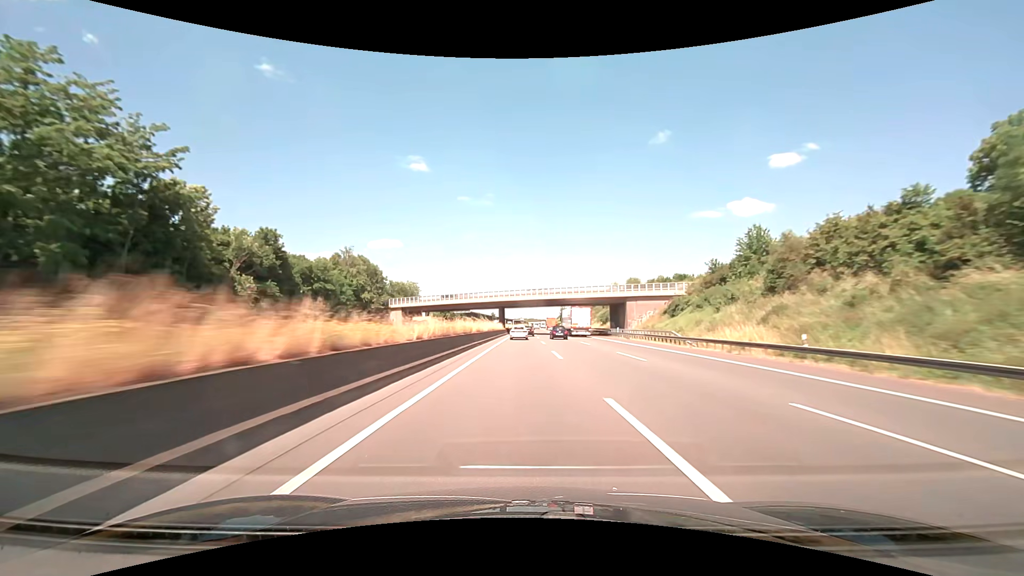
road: motorway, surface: asphalt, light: Day
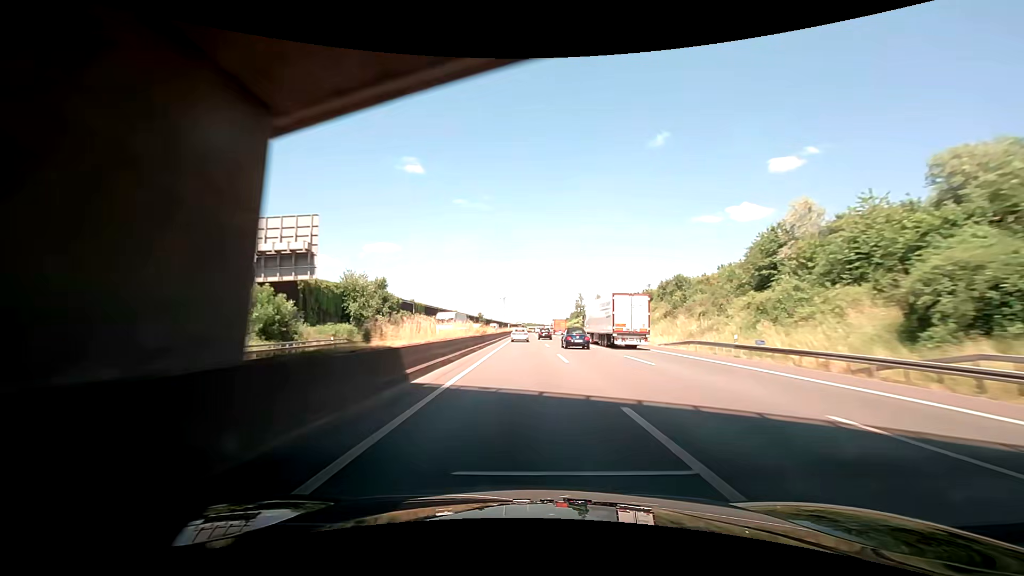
(+0.1, +91.0) m; 0°
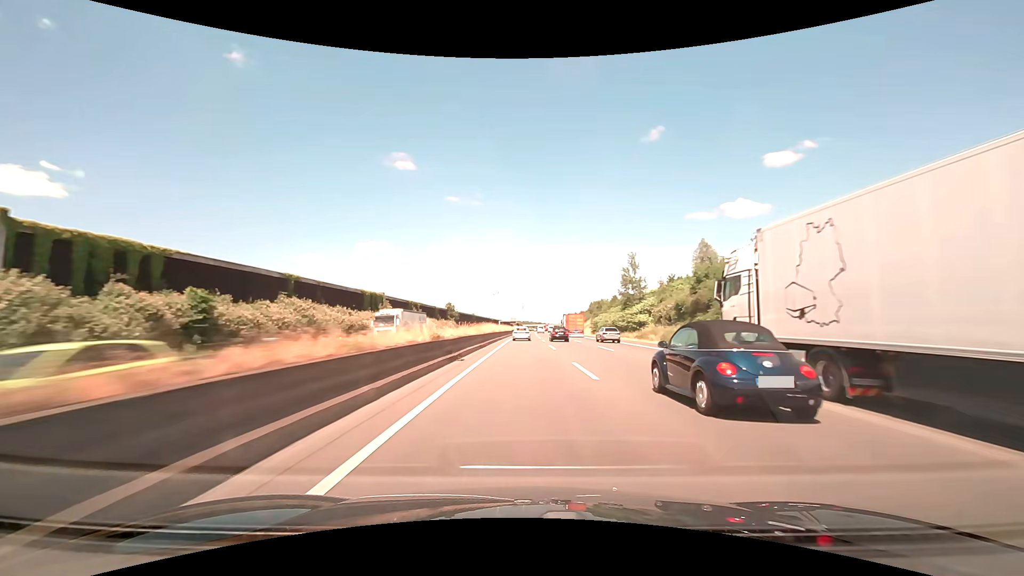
(+1.0, +98.1) m; +1°
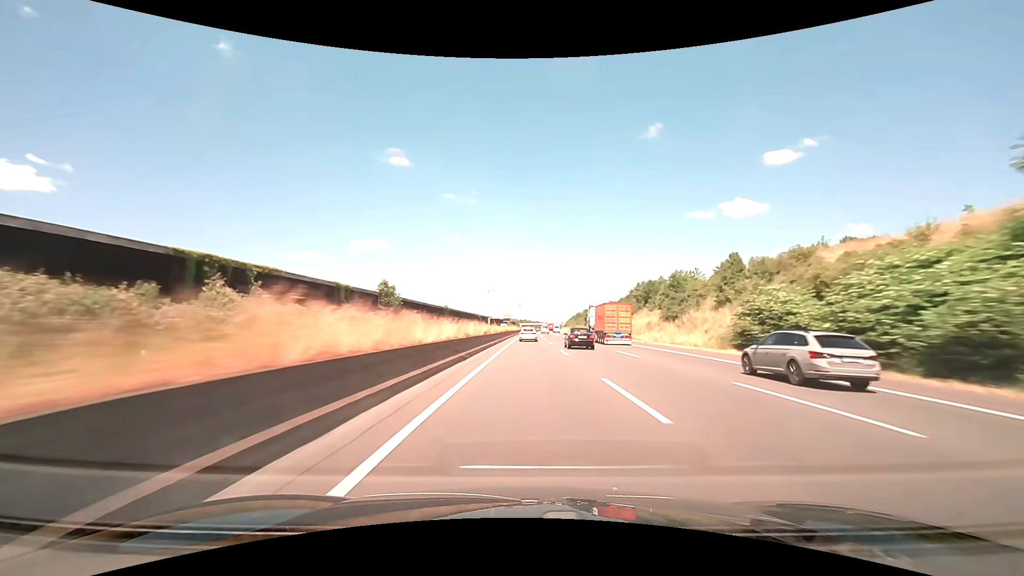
(+0.3, +77.6) m; 0°
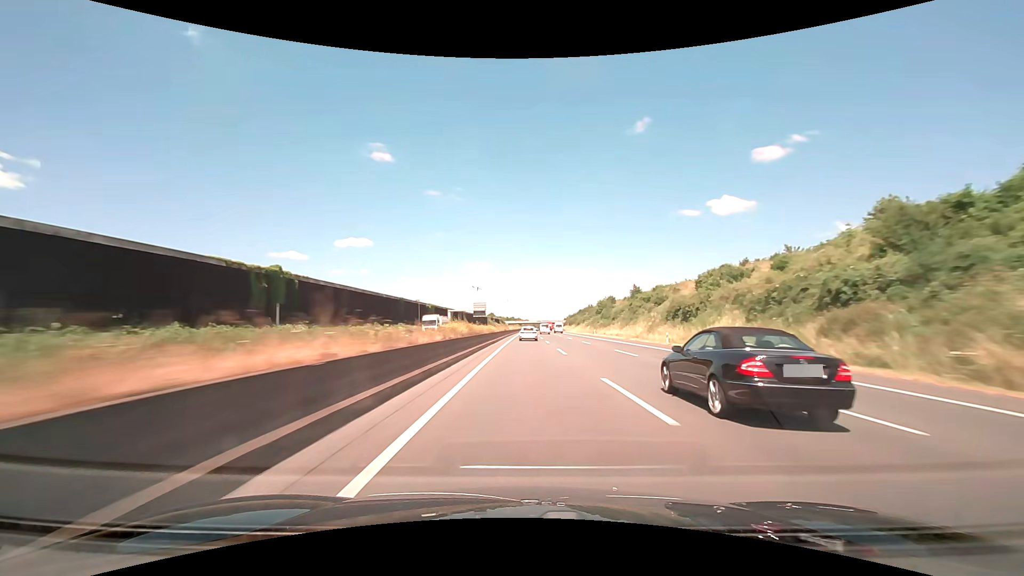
(+1.3, +108.1) m; +1°
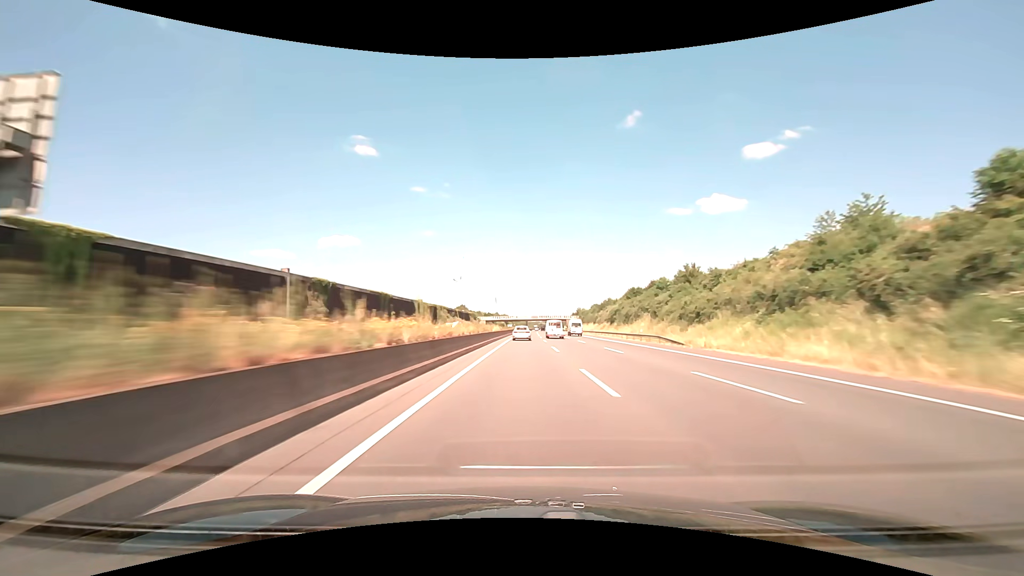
(+1.6, +141.1) m; +1°
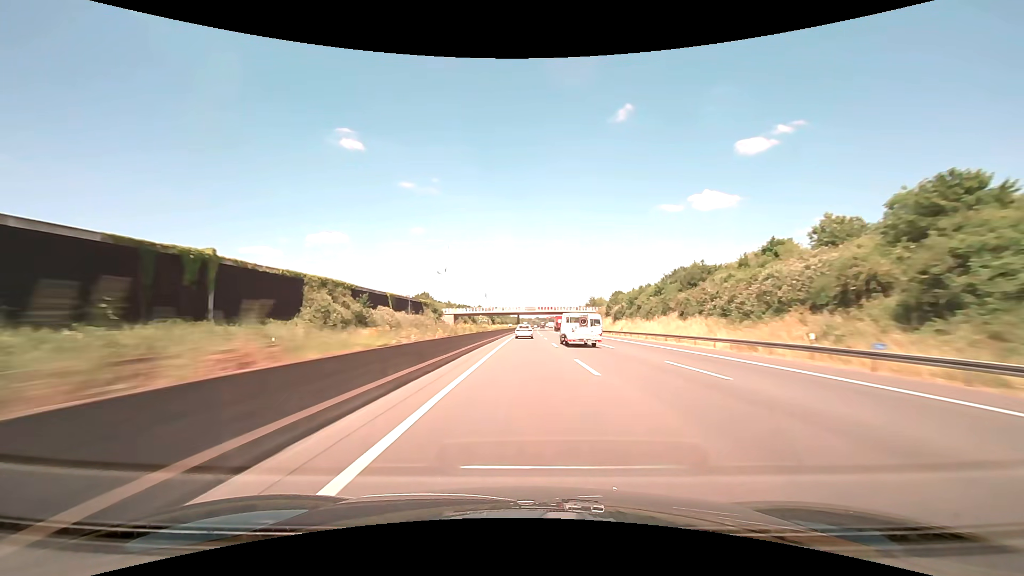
(+0.6, +85.7) m; +1°
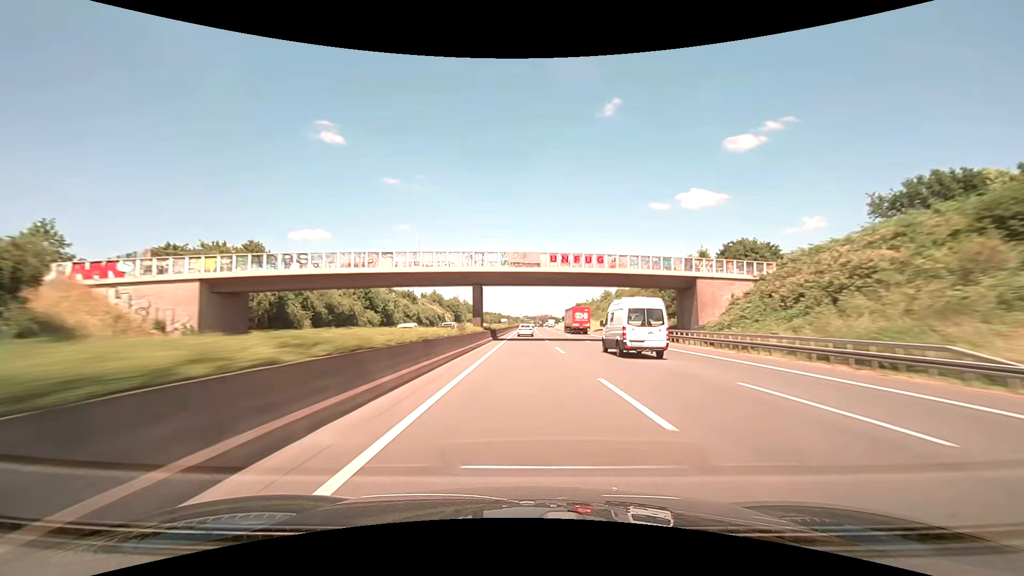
(+1.4, +114.4) m; +1°
(0, +10) (0, +20) (0, +30) (0, +40) (0, +50) (0, +60) (0, +70) (+1, +80) (+1, +90) (+1, +100) m
